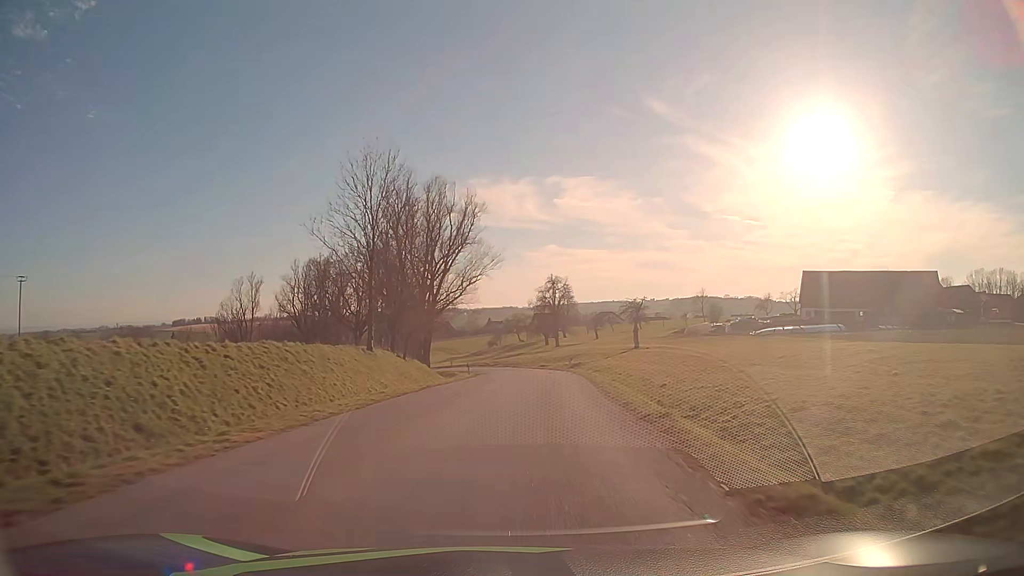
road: tertiary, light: Day
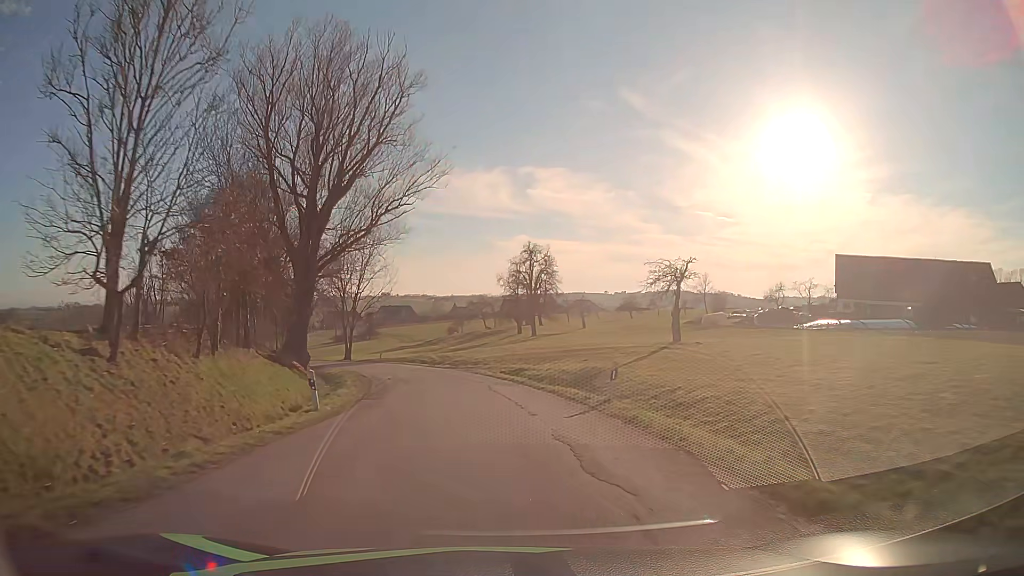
(+1.5, +31.2) m; +4°
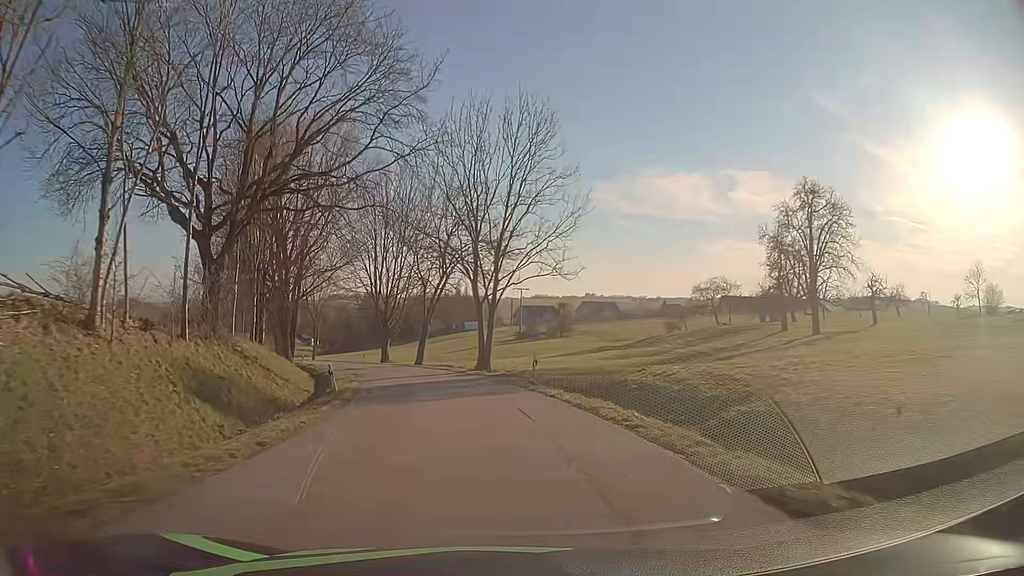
(-5.1, +40.0) m; -17°
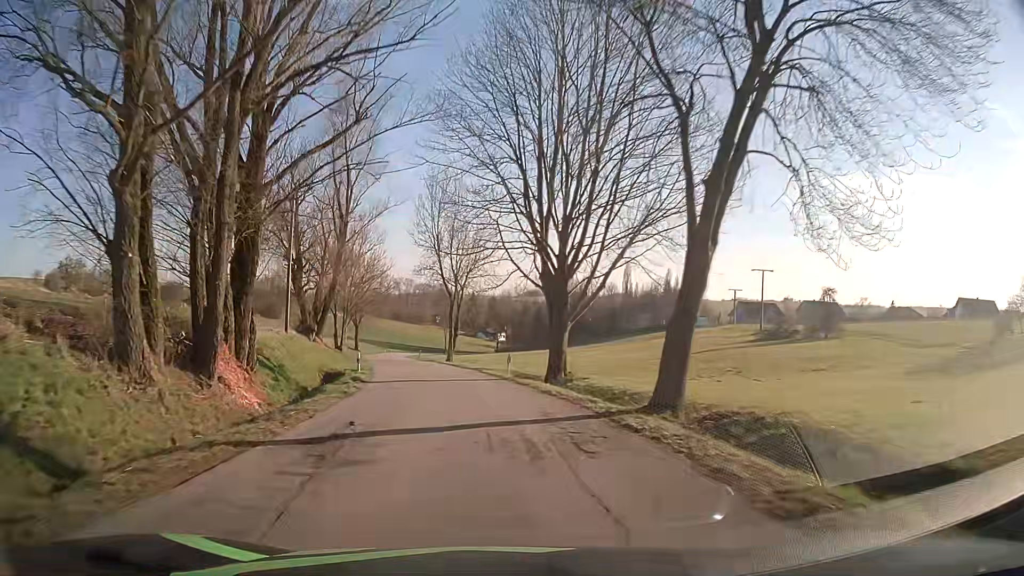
(-6.3, +41.8) m; -17°
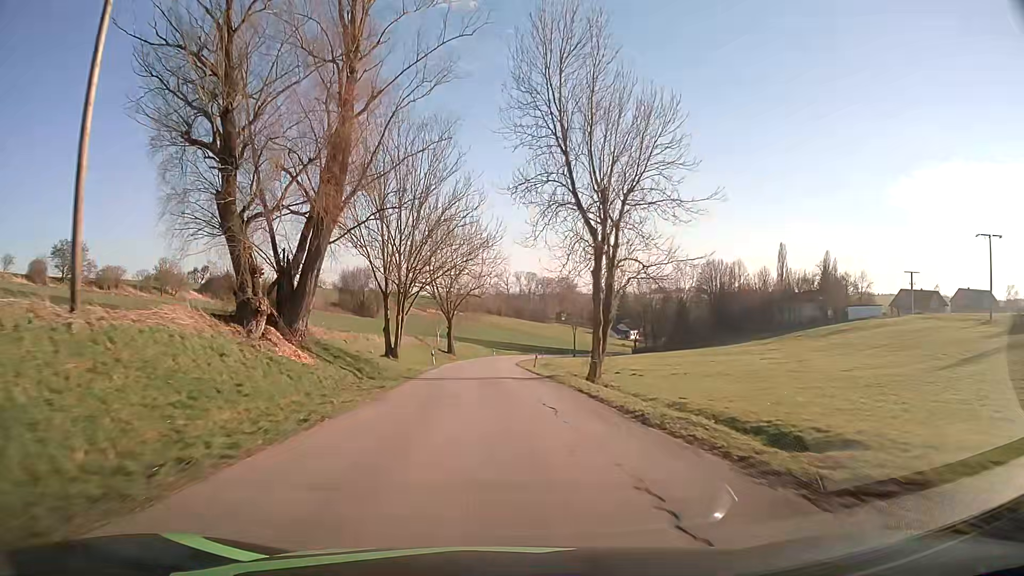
(-3.3, +33.1) m; -10°
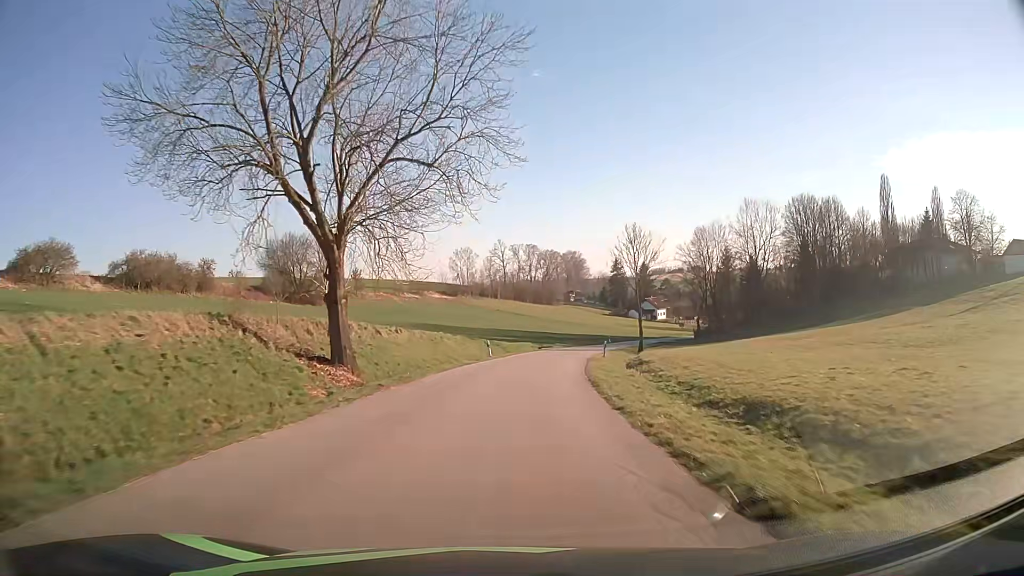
(-1.6, +56.7) m; 0°
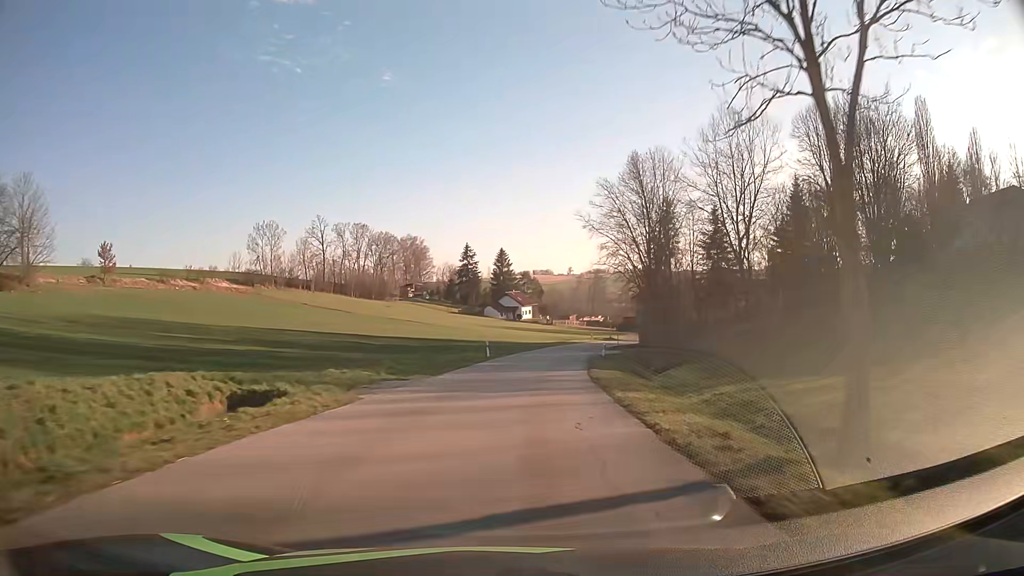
(+5.3, +55.8) m; +13°
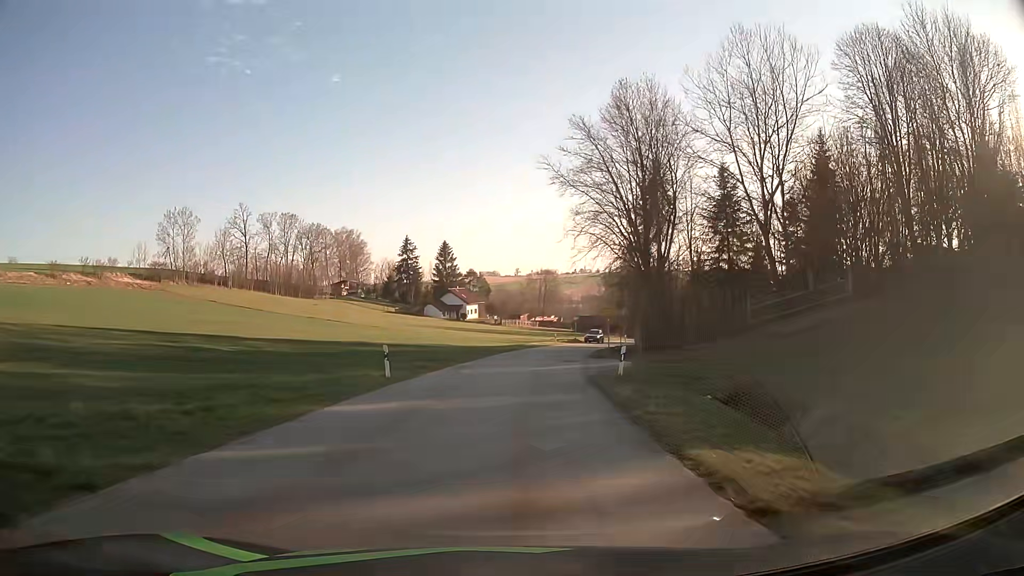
(+0.9, +20.7) m; +5°
